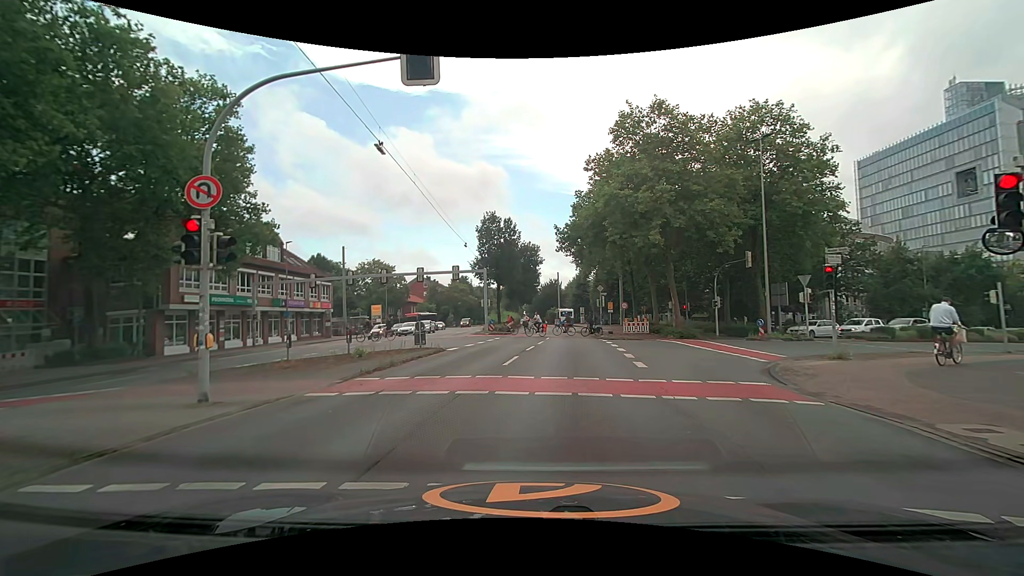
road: secondary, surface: asphalt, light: Day
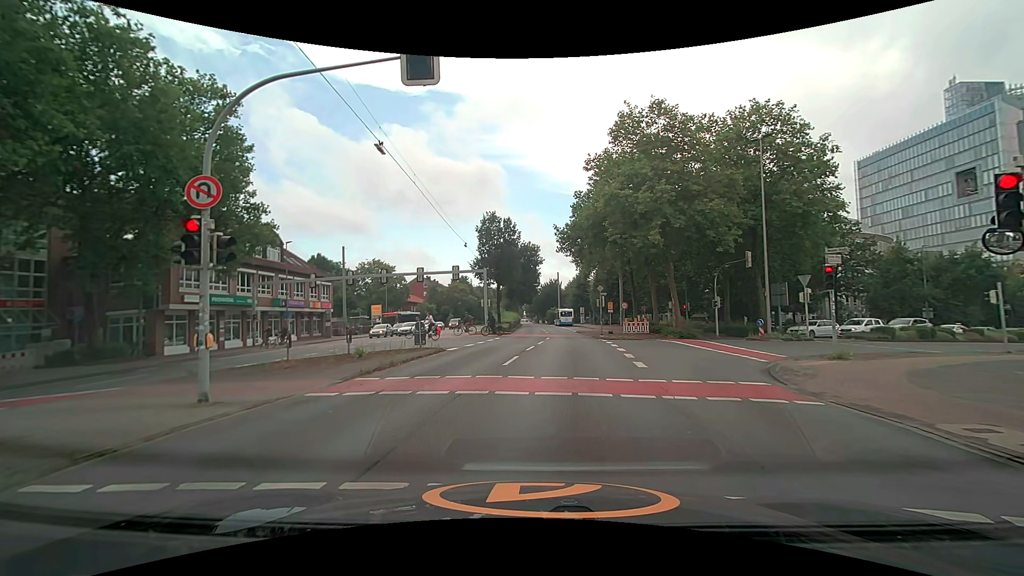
(0.0, 0.0) m; 0°
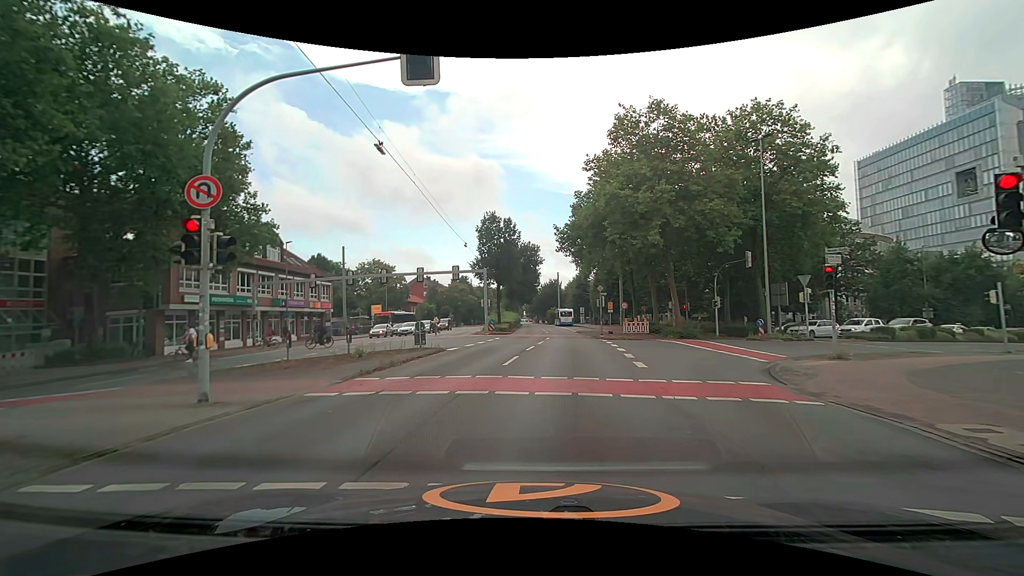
(0.0, 0.0) m; 0°
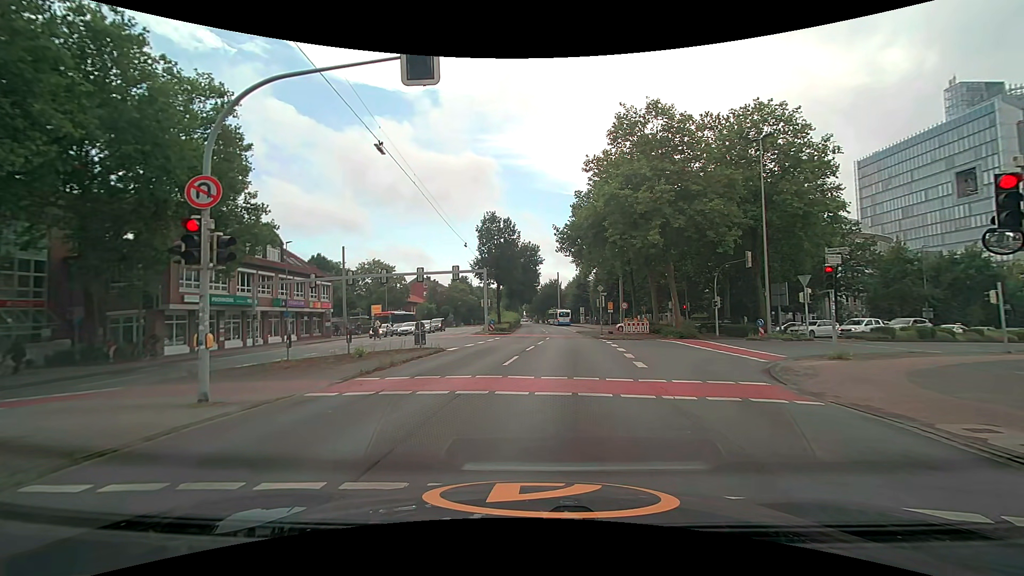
(0.0, 0.0) m; 0°
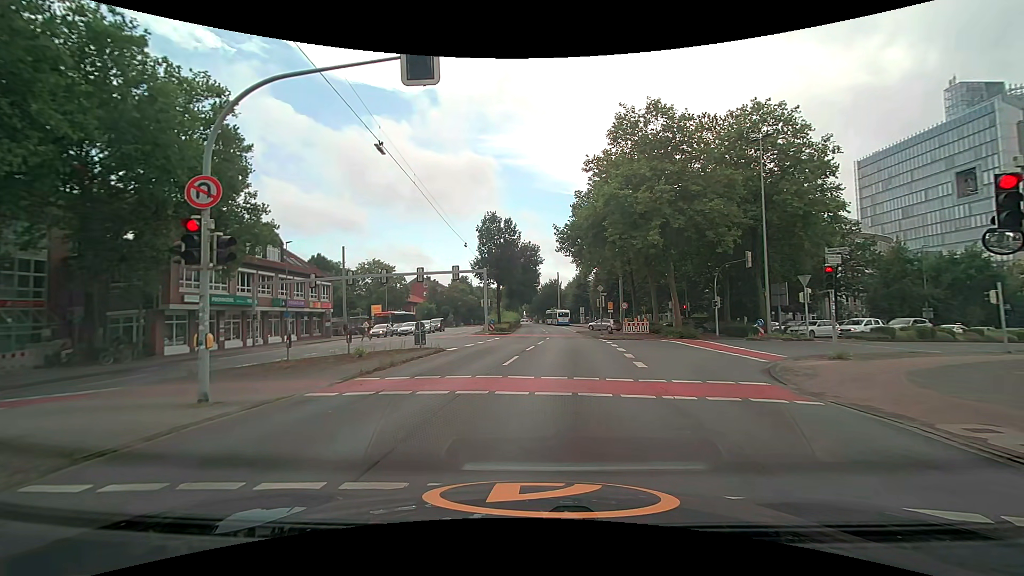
(0.0, 0.0) m; 0°
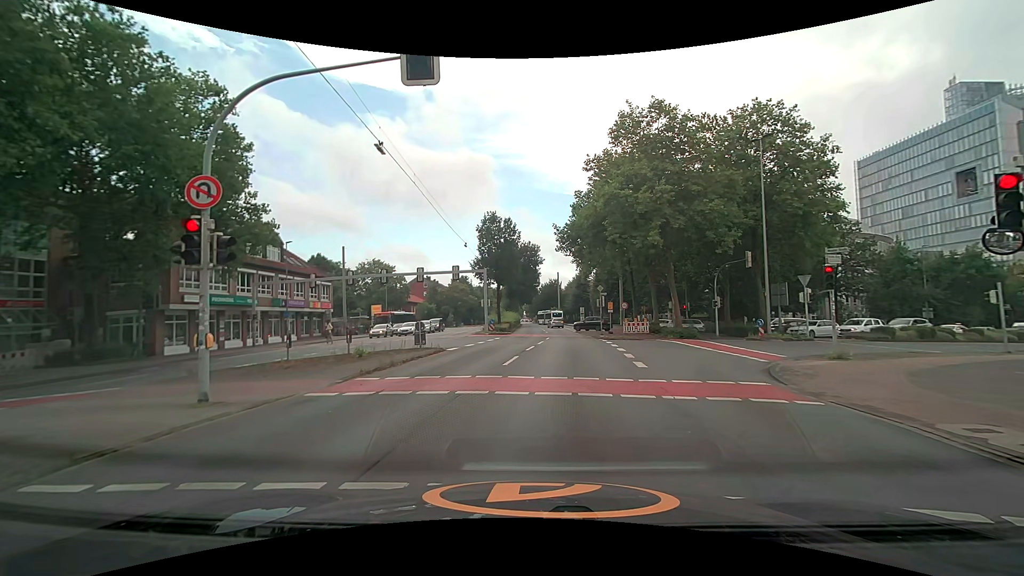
(0.0, 0.0) m; 0°
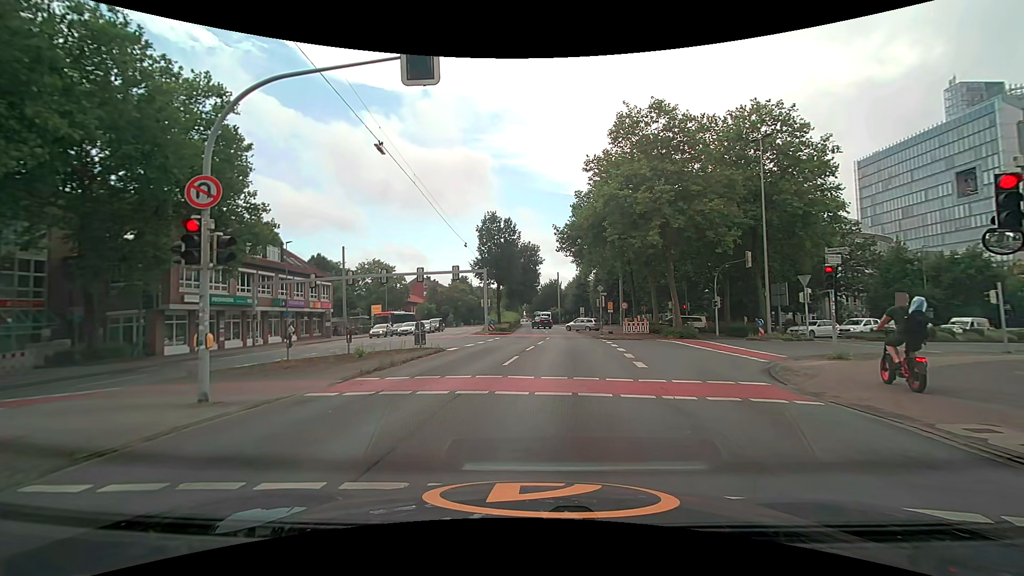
(0.0, 0.0) m; 0°
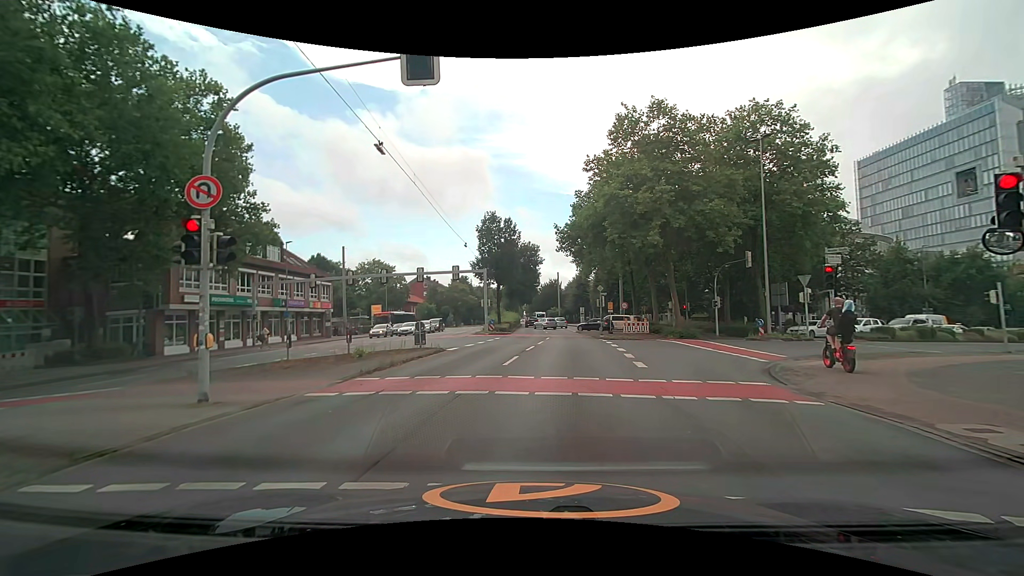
(0.0, 0.0) m; 0°
(0, +10) (+2, +20) (+3, +30) (+4, +40) (+4, +50) (+4, +60) (+5, +70) (+5, +80) (+5, +90) (+5, +100) m
